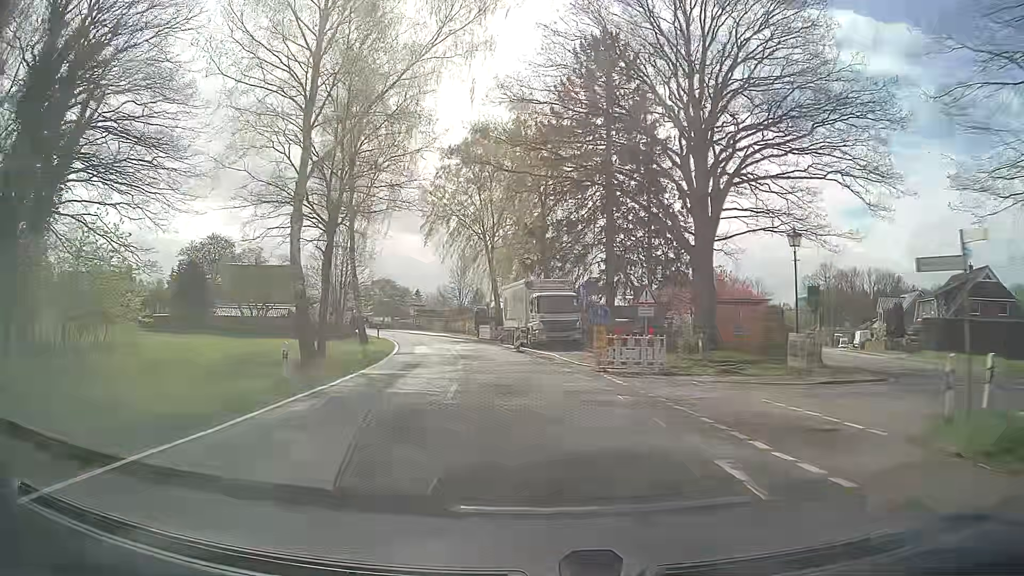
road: secondary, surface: asphalt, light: Day
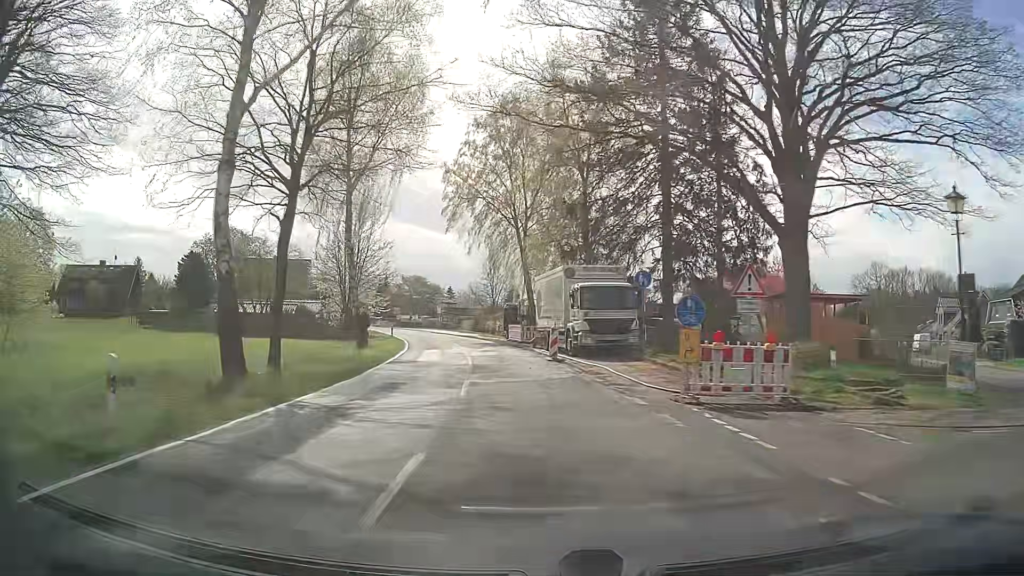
(-0.2, +8.1) m; -2°
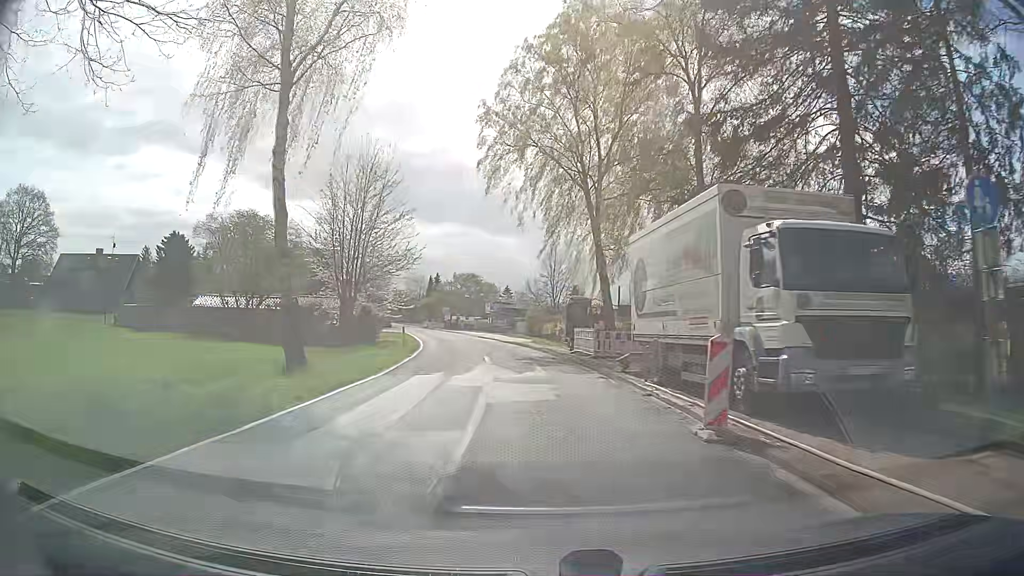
(-0.9, +15.9) m; -5°
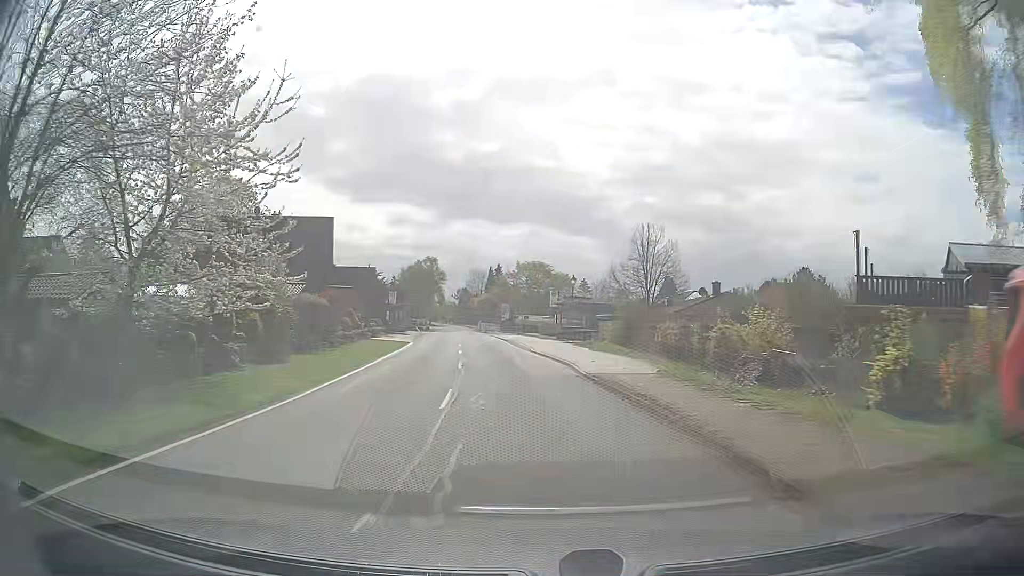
(-1.9, +31.5) m; -7°
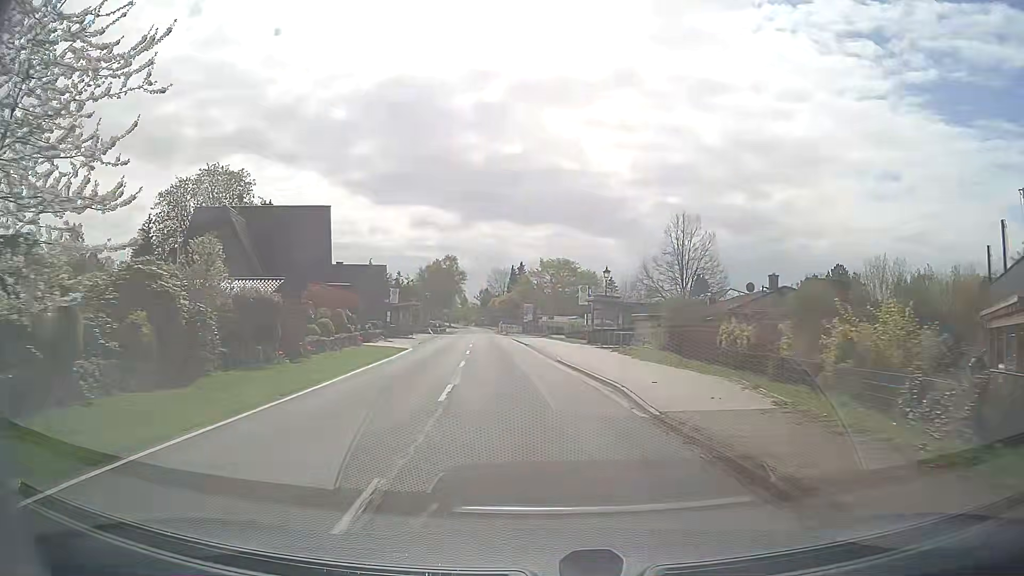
(-0.2, +7.9) m; -2°
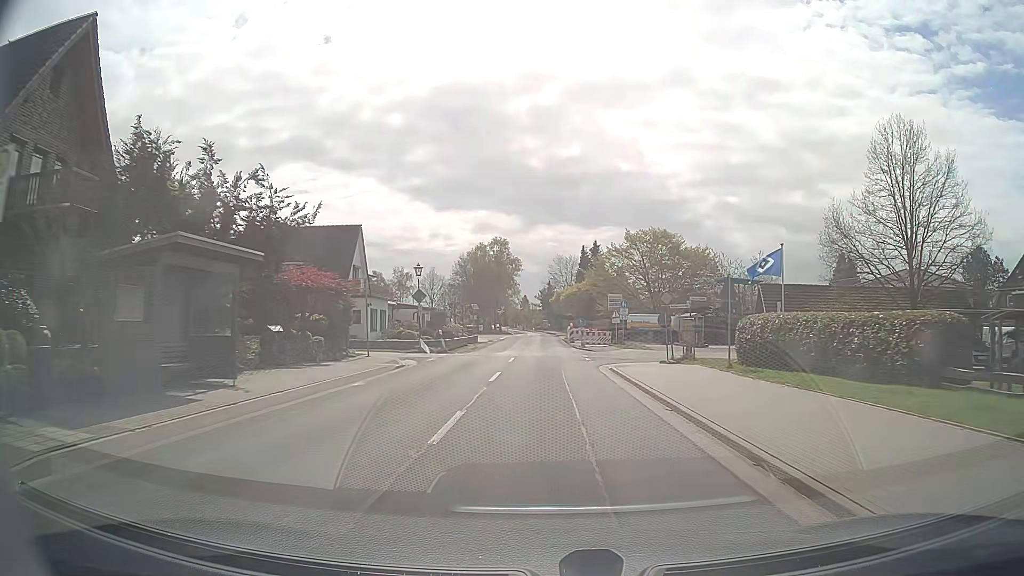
(-2.7, +40.0) m; -5°
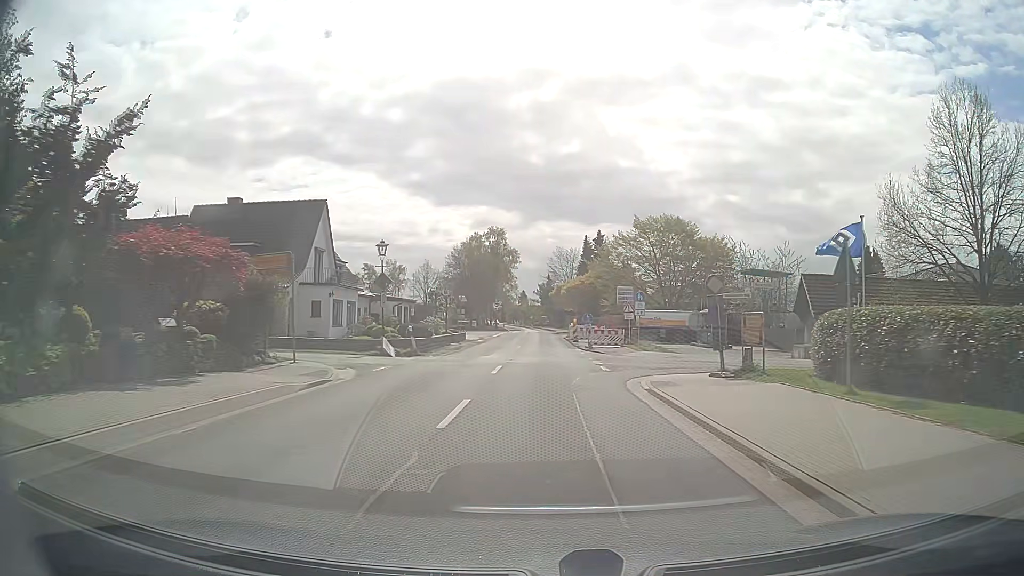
(0.0, +8.2) m; 0°
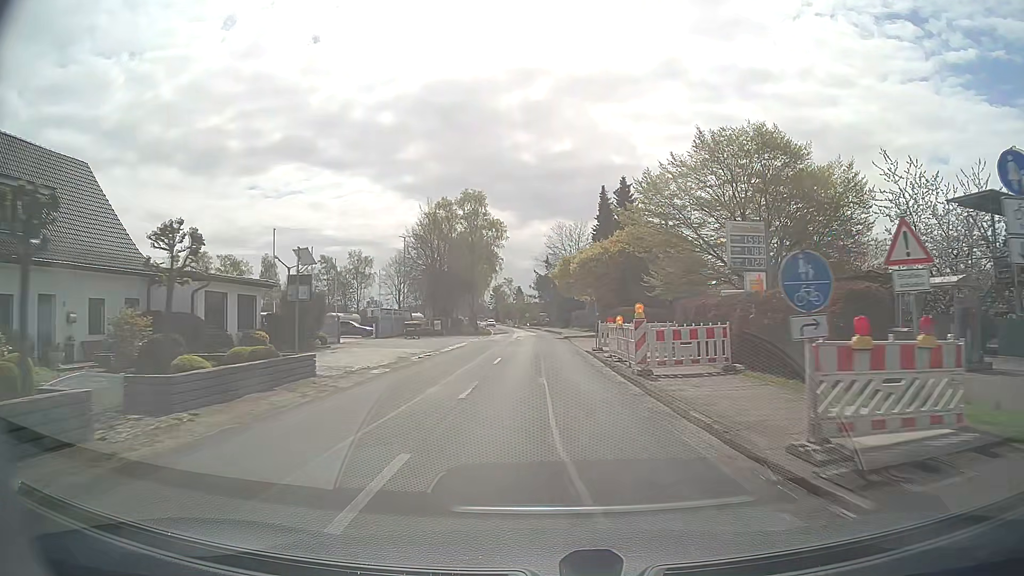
(+0.1, +33.2) m; 0°
(0, +10) (0, +20) (0, +30) (0, +40) (0, +50) (0, +60) (-1, +70) (-2, +80) (-2, +90) (-4, +100) m
